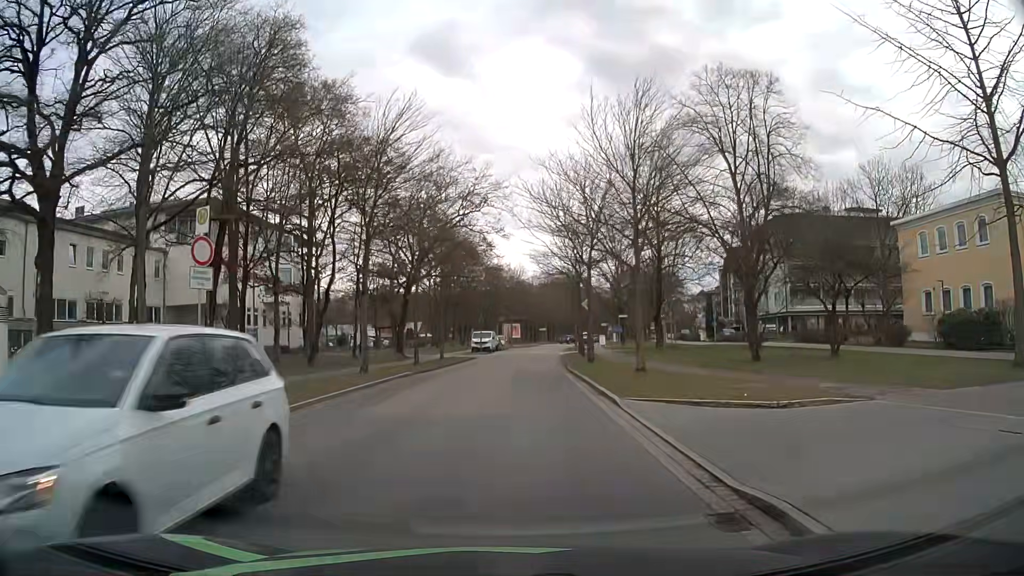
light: Day
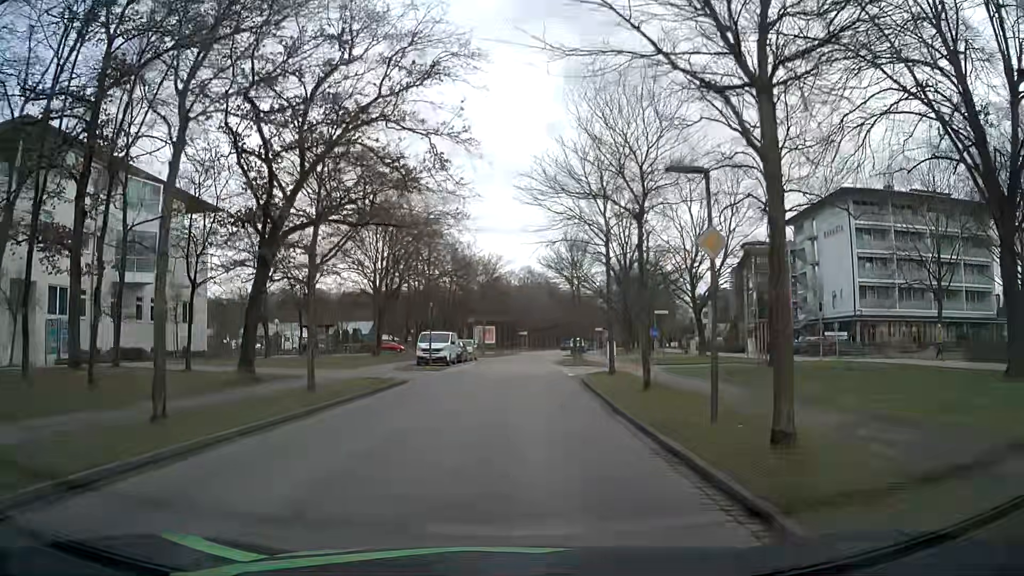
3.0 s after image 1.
(+0.2, +23.2) m; +2°
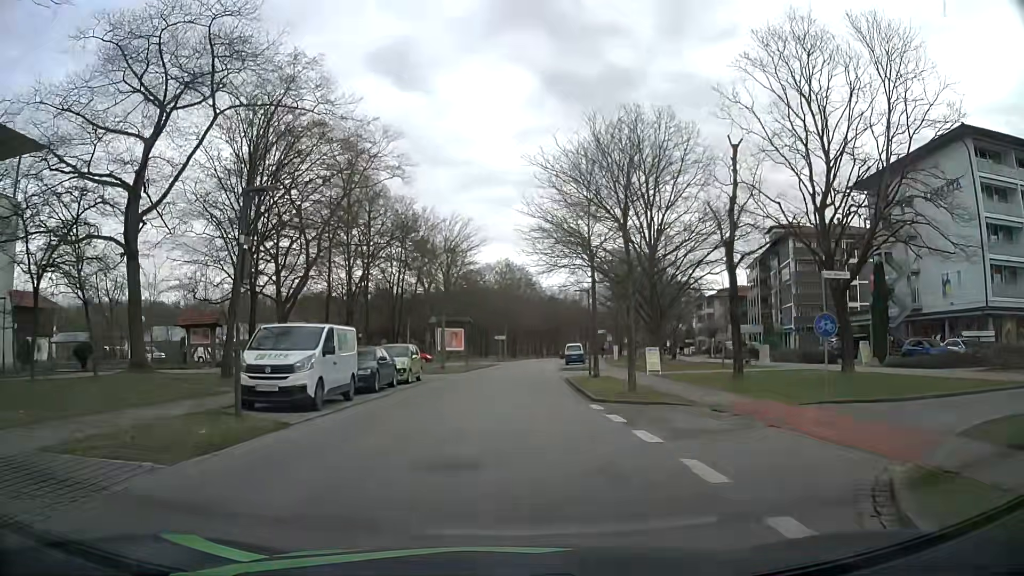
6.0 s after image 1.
(+0.5, +23.2) m; +3°
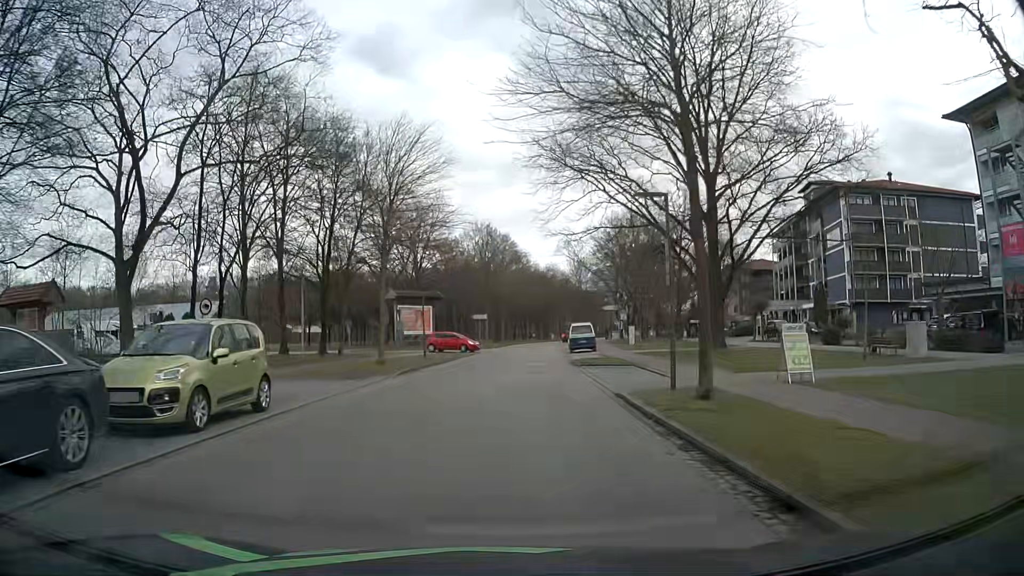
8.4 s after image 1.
(0.0, +18.2) m; +1°
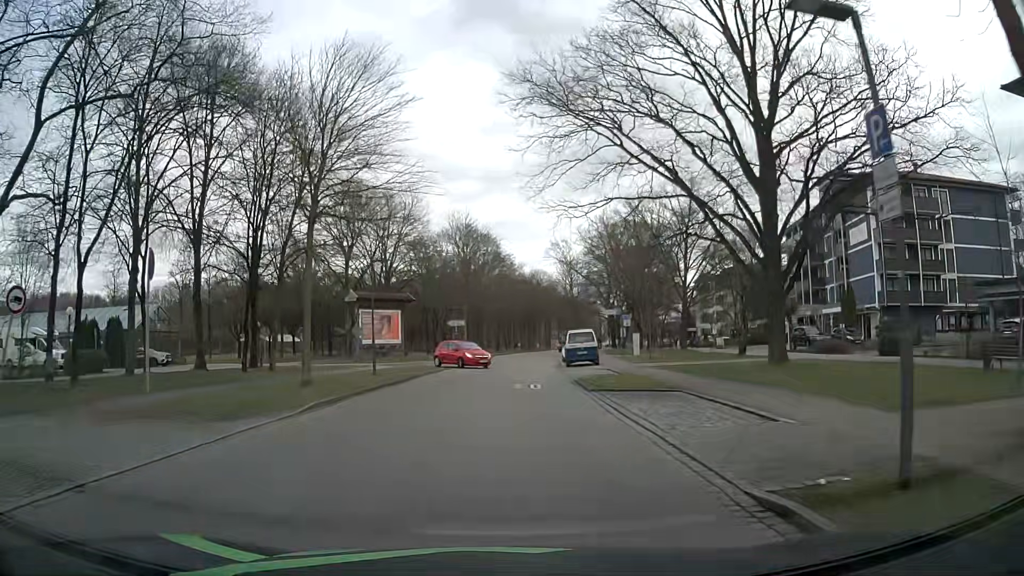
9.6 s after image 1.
(+0.1, +8.9) m; +2°
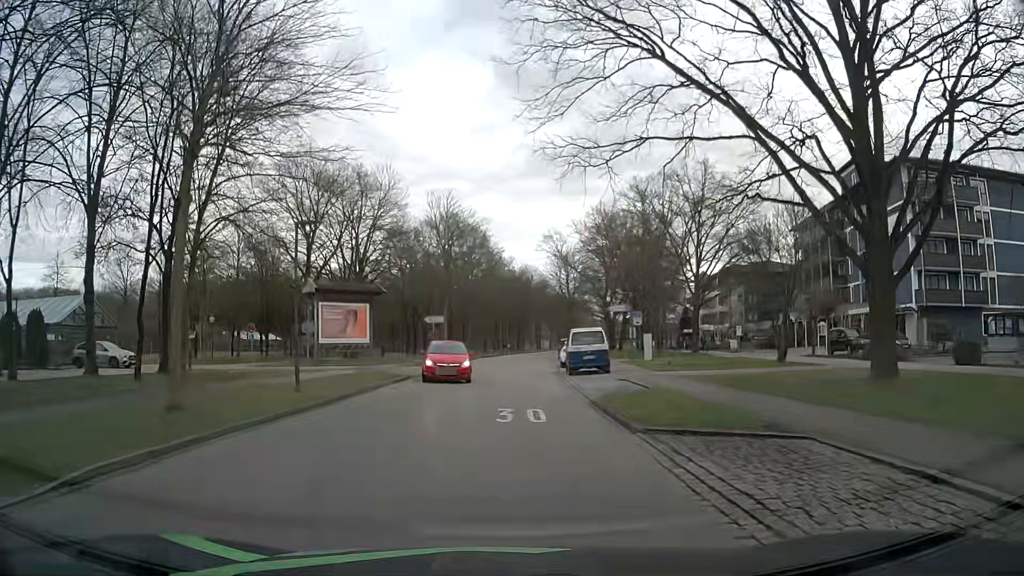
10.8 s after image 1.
(+0.1, +7.7) m; +3°
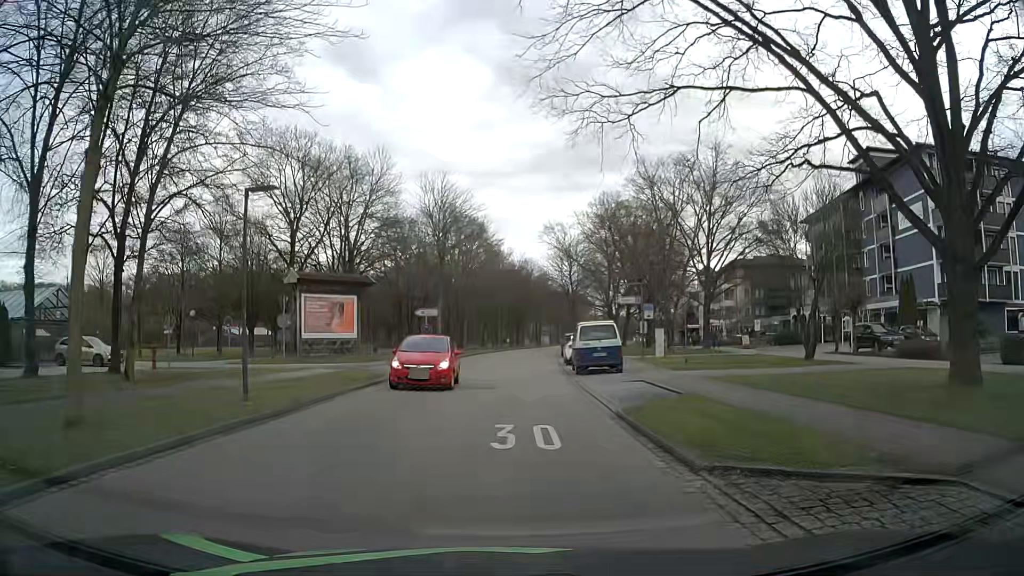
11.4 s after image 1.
(-0.1, +3.3) m; -1°
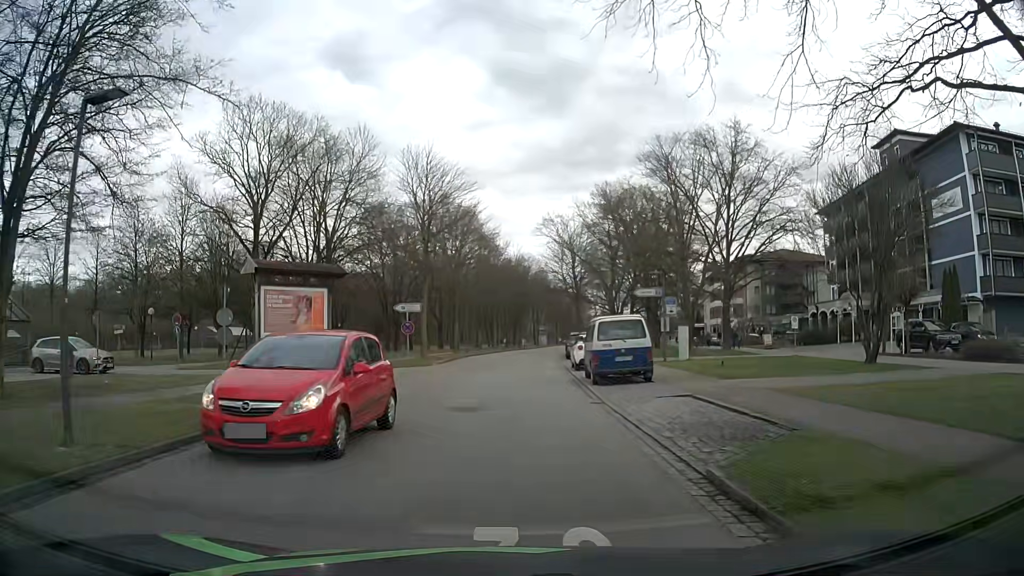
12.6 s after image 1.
(0.0, +5.8) m; -1°
